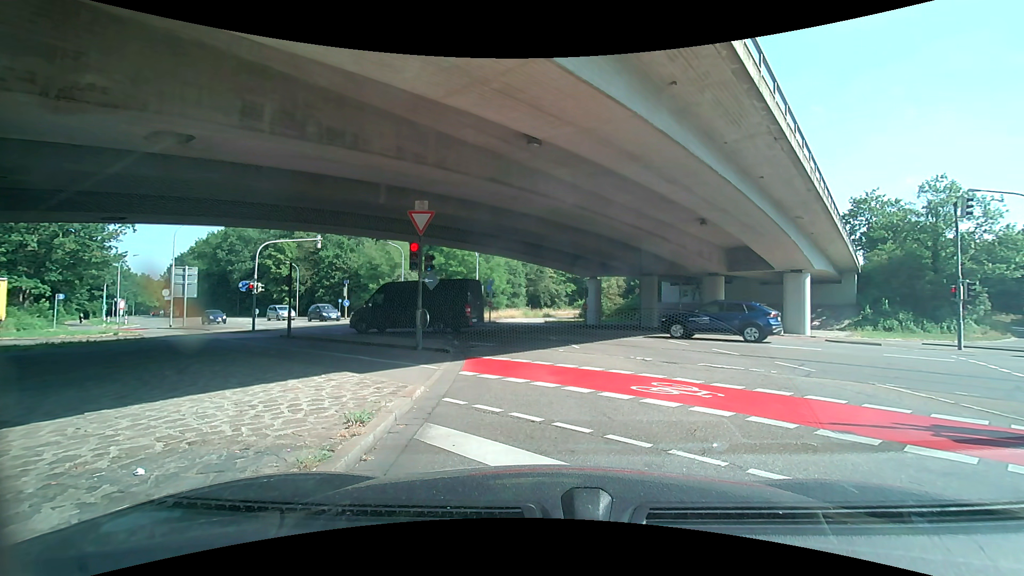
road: secondary_link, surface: asphalt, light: Day
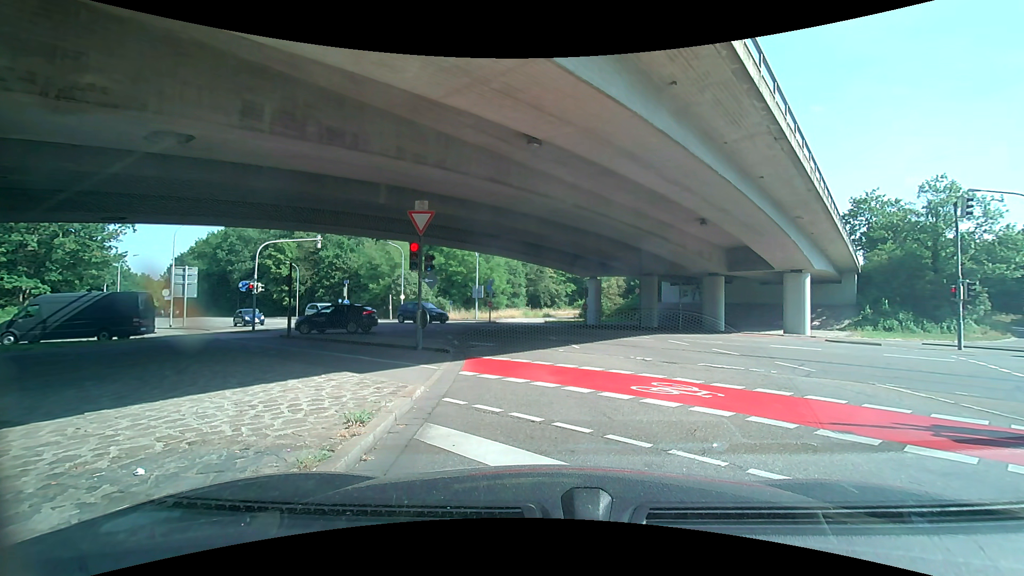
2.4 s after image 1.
(0.0, 0.0) m; 0°
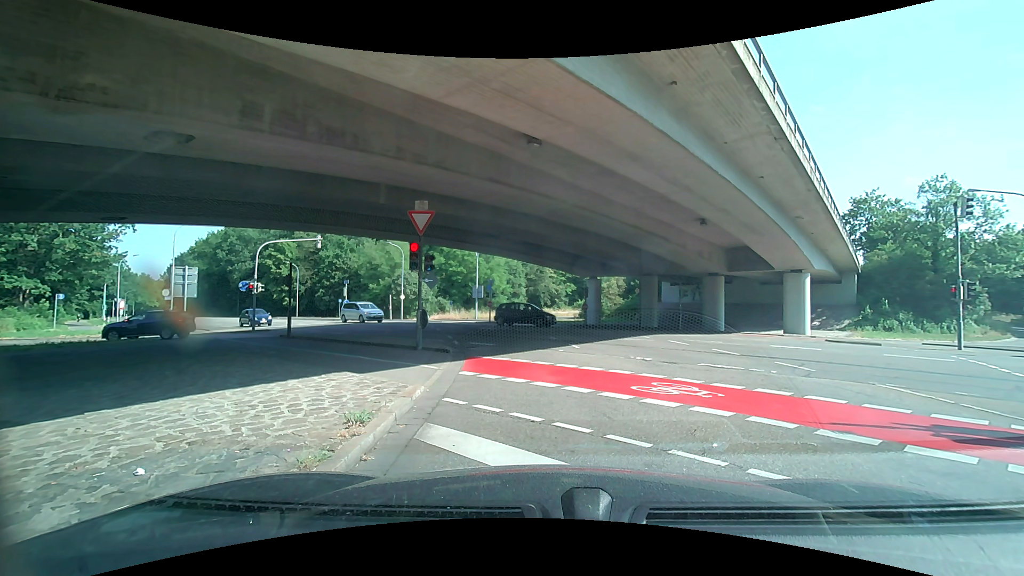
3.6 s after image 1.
(0.0, 0.0) m; 0°
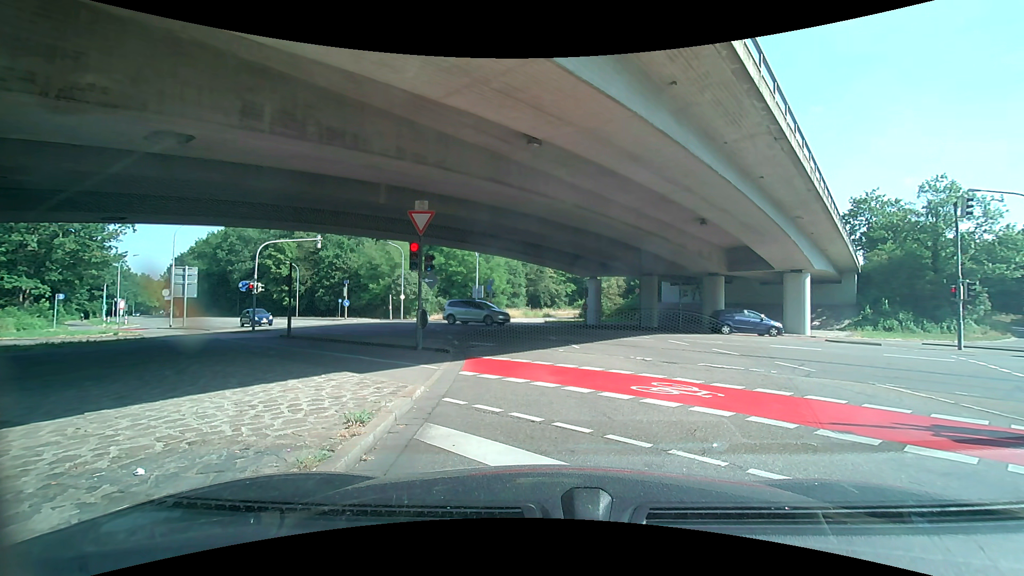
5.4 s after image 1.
(0.0, 0.0) m; 0°
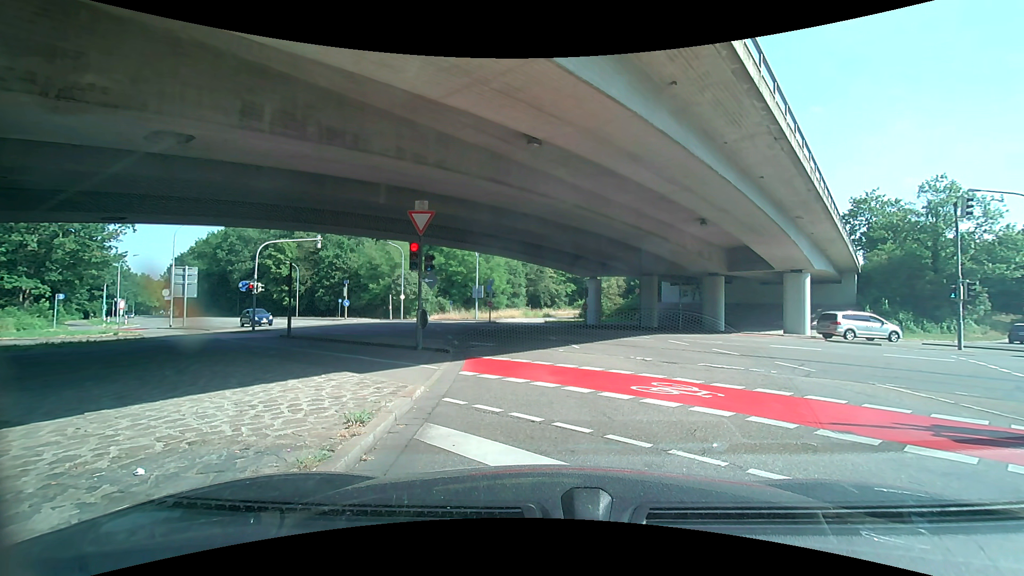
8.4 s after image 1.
(0.0, 0.0) m; 0°
